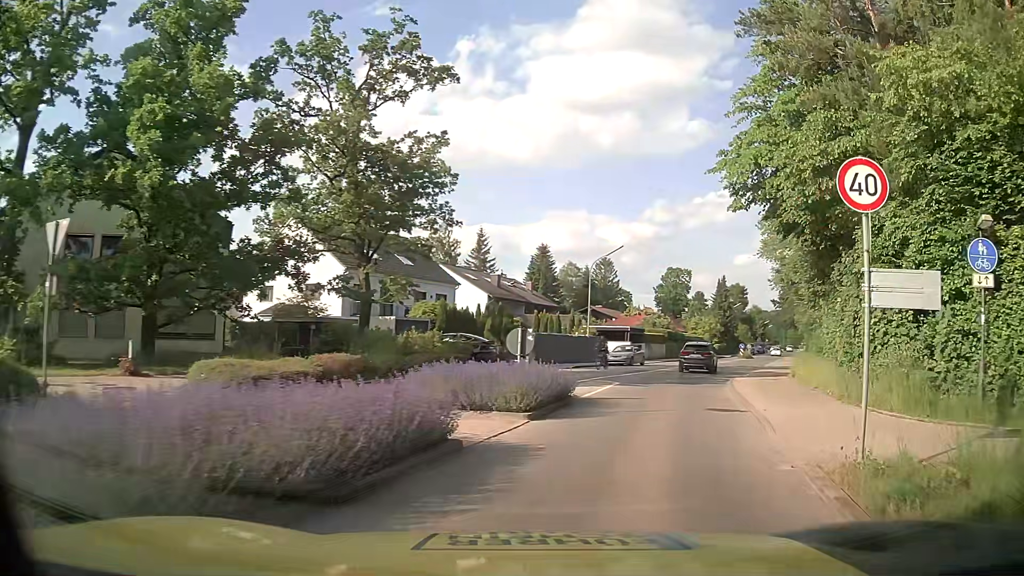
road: tertiary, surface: asphalt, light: Day
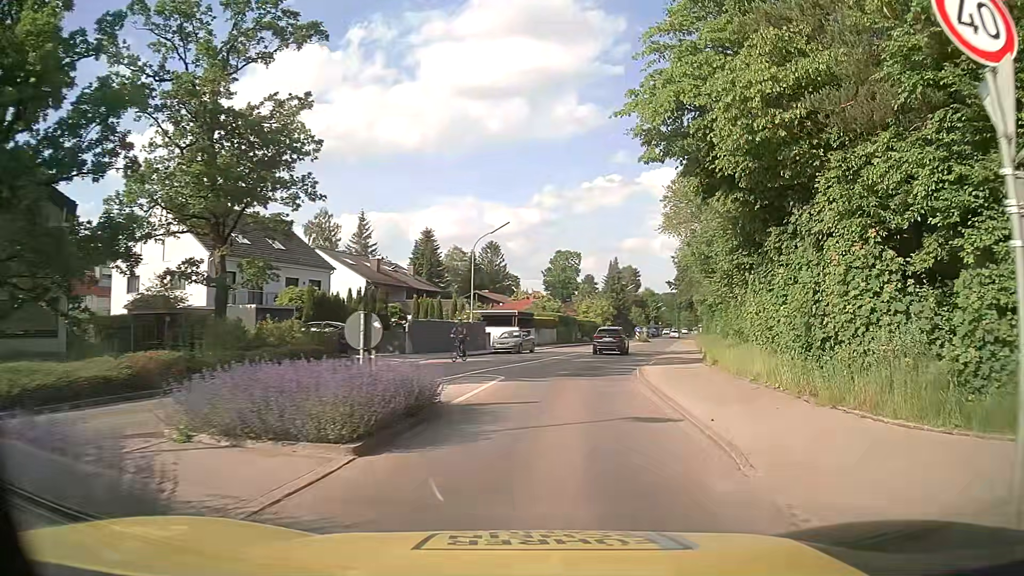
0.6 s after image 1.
(+0.5, +4.2) m; +10°
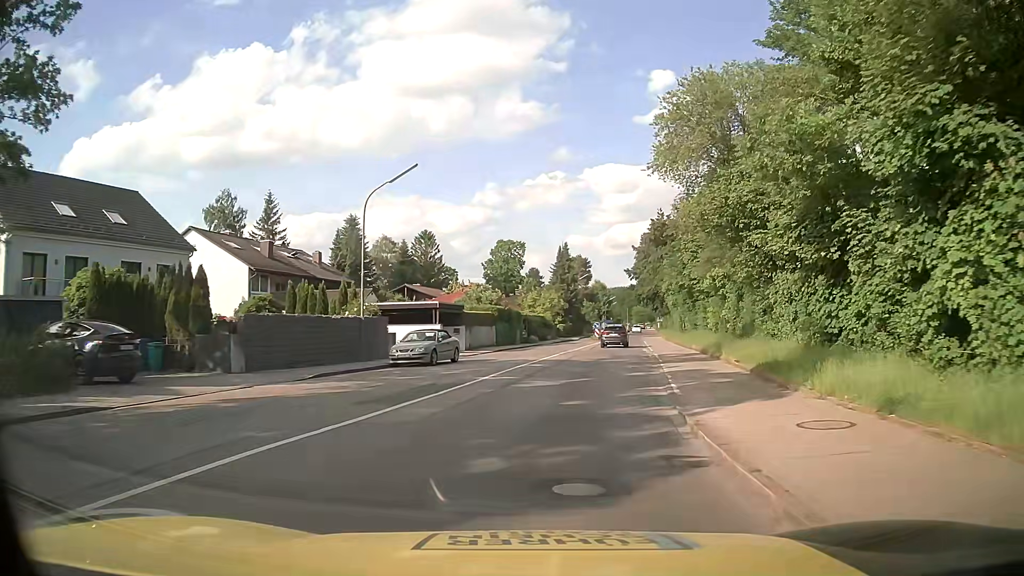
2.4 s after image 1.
(+1.1, +15.4) m; +6°
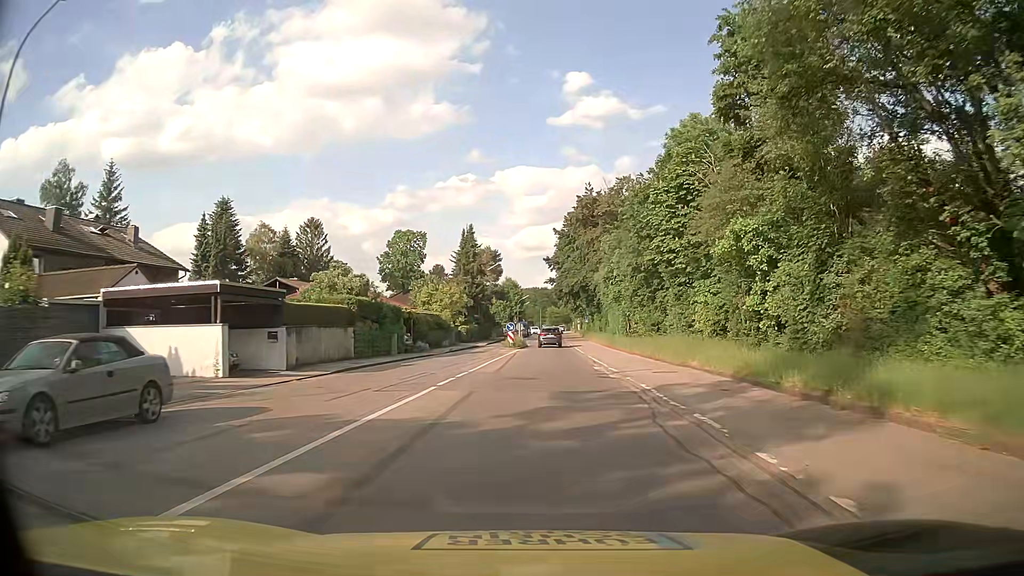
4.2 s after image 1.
(+1.3, +18.6) m; +8°
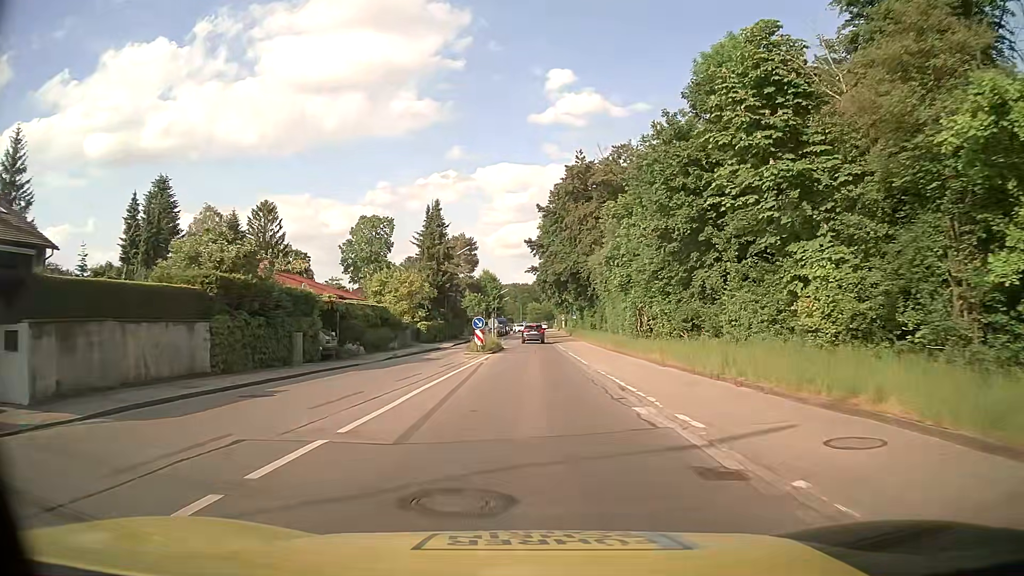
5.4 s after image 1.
(+0.2, +13.5) m; +1°
